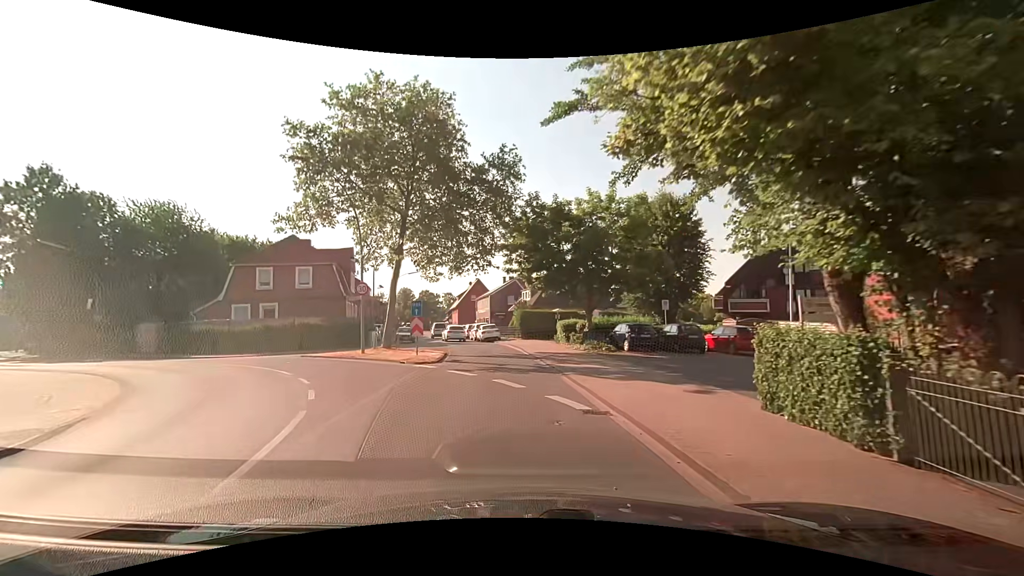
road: secondary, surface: asphalt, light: Day
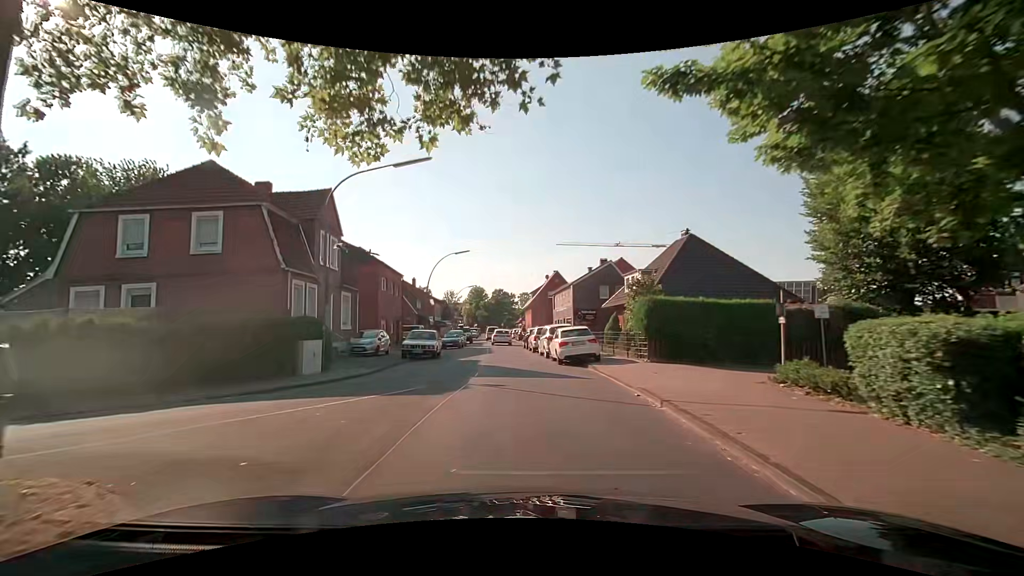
(-1.4, +22.3) m; -9°
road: residential
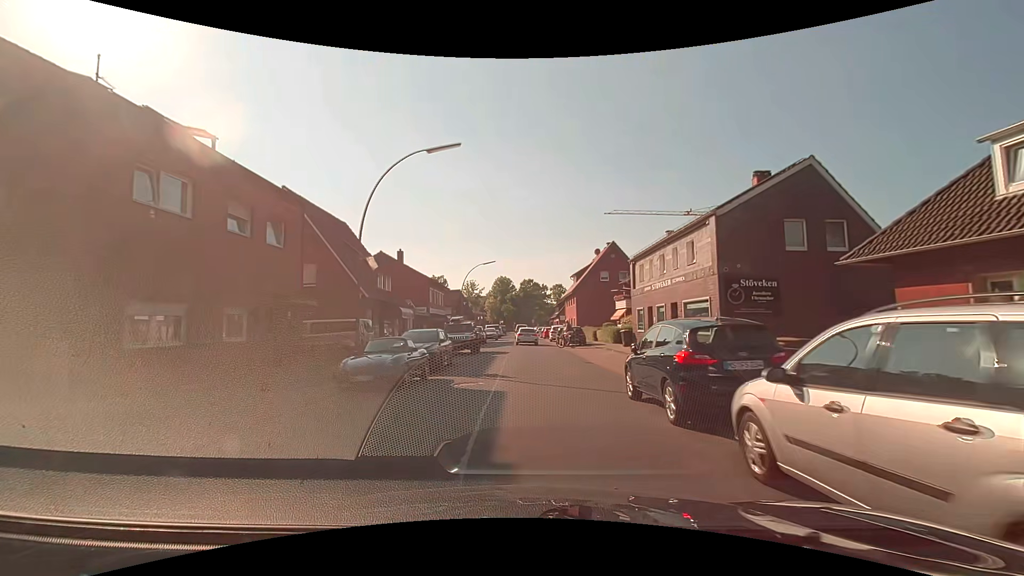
(-1.3, +28.3) m; -4°
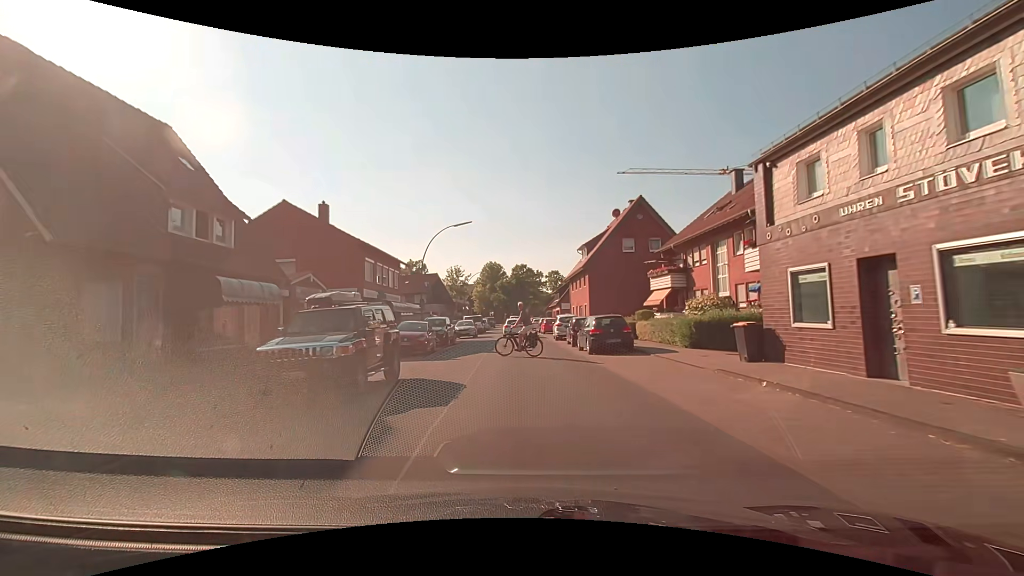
(+0.4, +18.2) m; +2°
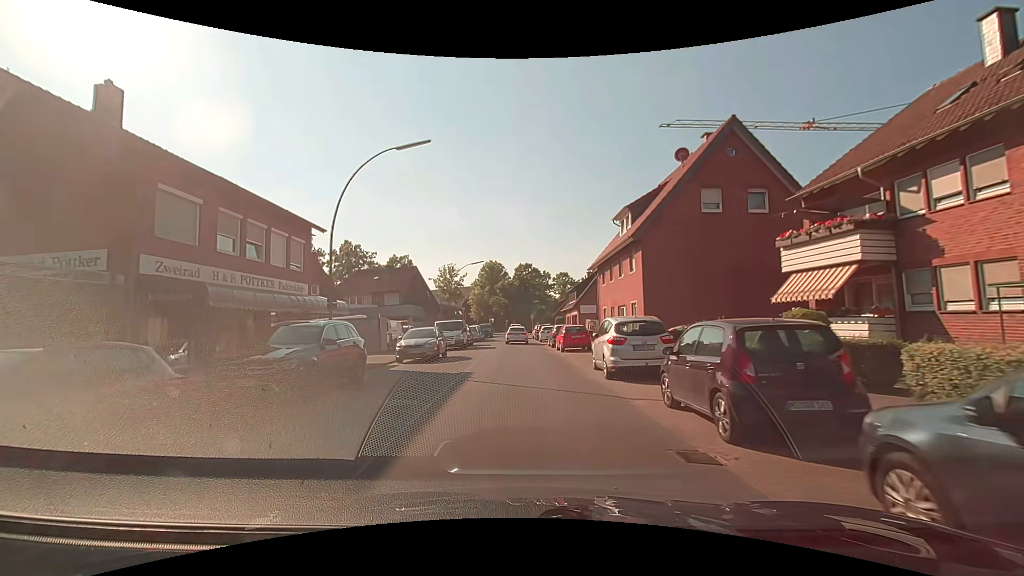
(-0.1, +18.6) m; 0°
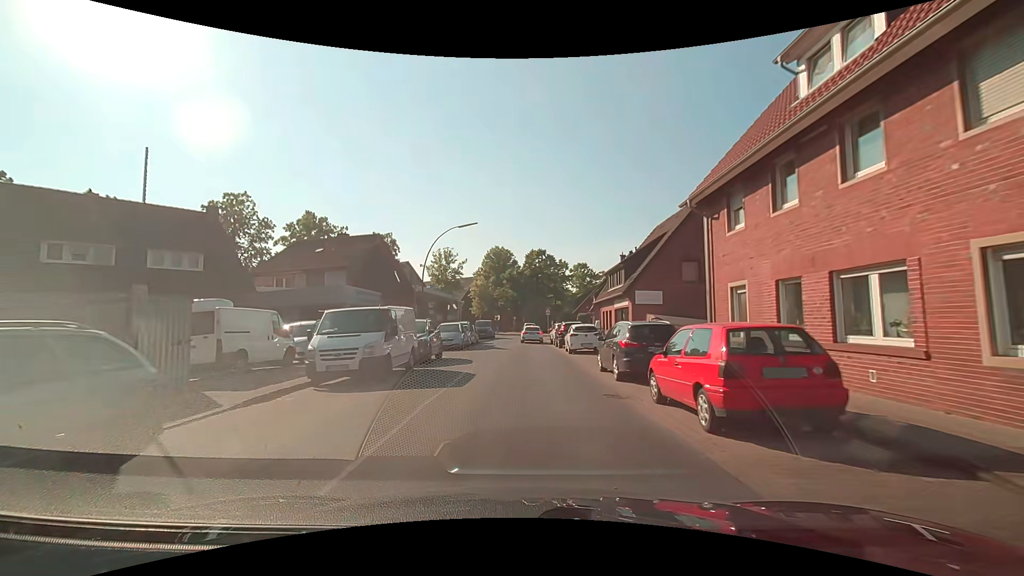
(-0.4, +20.5) m; -1°
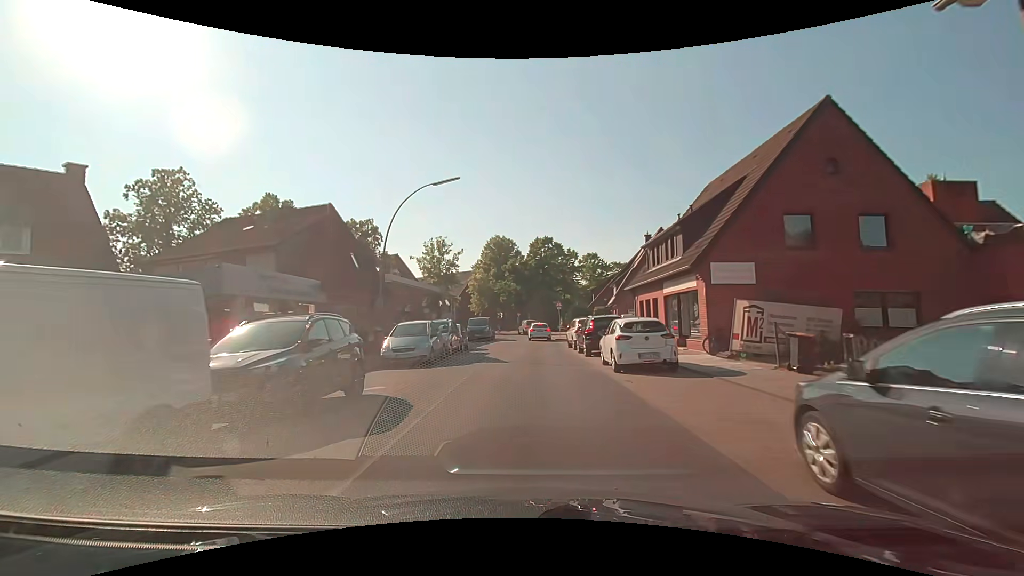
(-0.2, +11.3) m; -2°
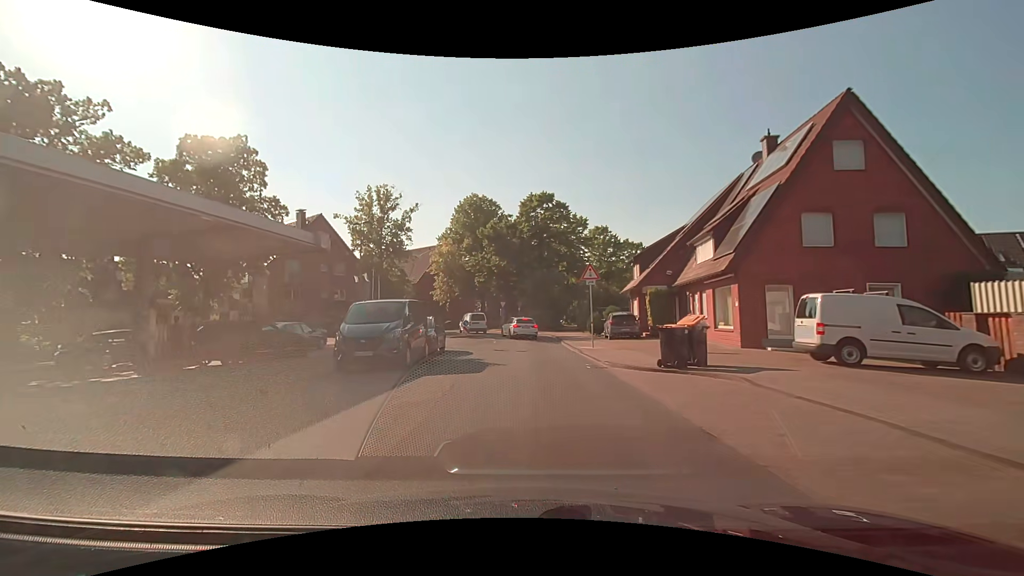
(+0.2, +27.8) m; +2°
(0, +10) (0, +20) (+1, +30) (-1, +40) (-5, +49) (-4, +59) (0, +68) (+5, +77) (+10, +85) (+14, +94) m
